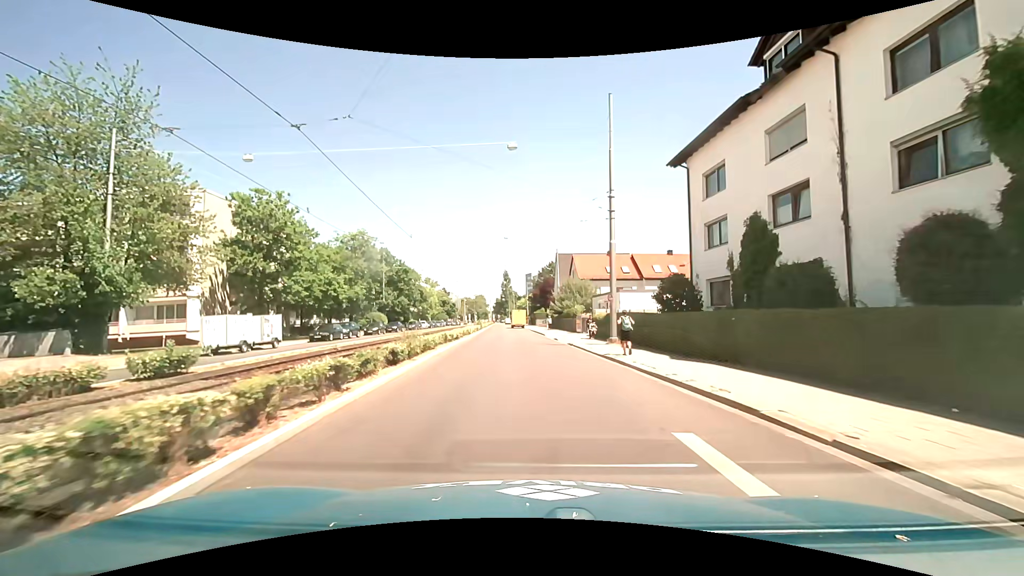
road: tertiary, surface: asphalt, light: Day
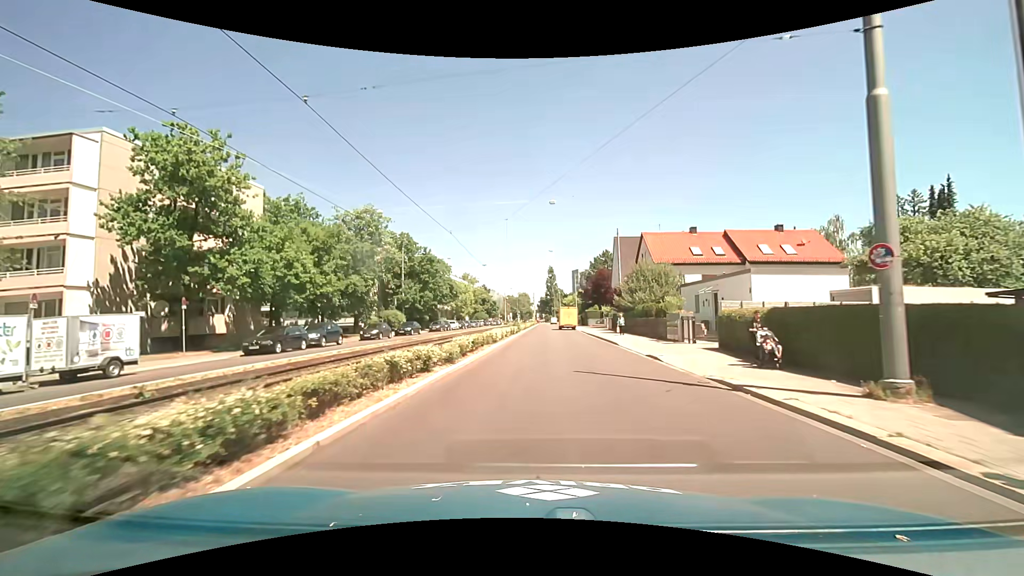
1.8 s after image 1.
(-0.8, +16.3) m; -6°
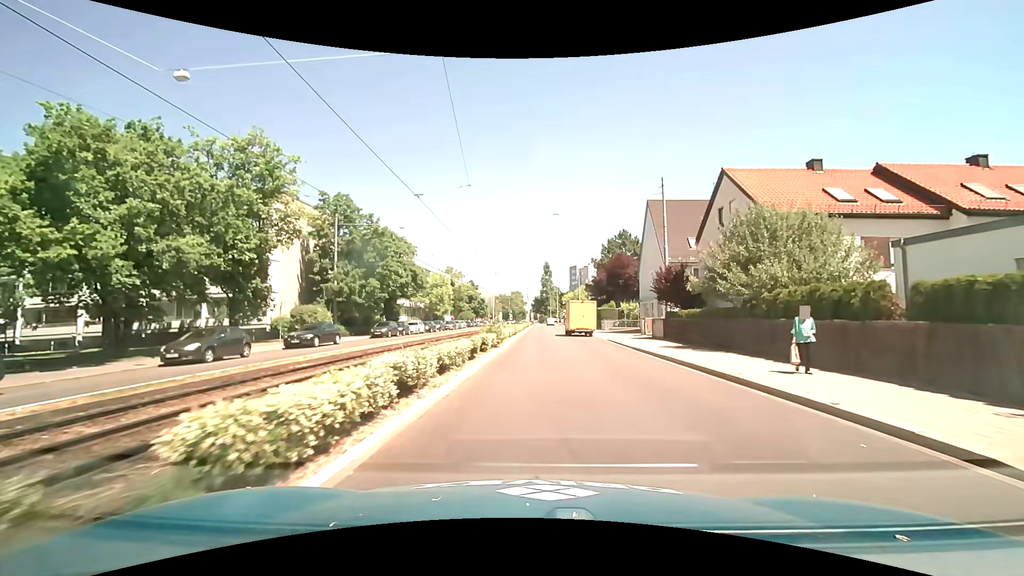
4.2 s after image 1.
(+0.2, +22.2) m; +1°
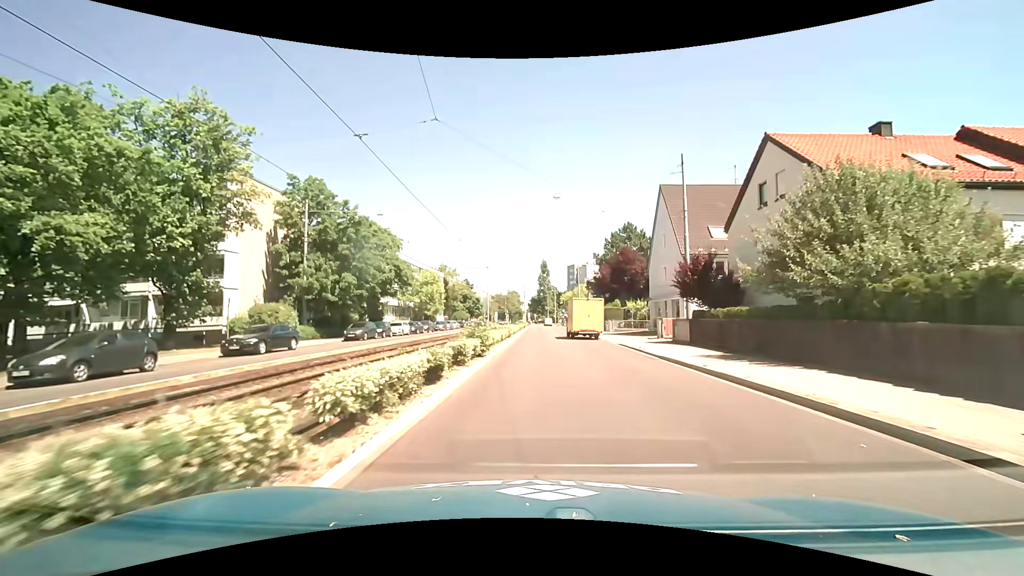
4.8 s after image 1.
(0.0, +5.7) m; +1°
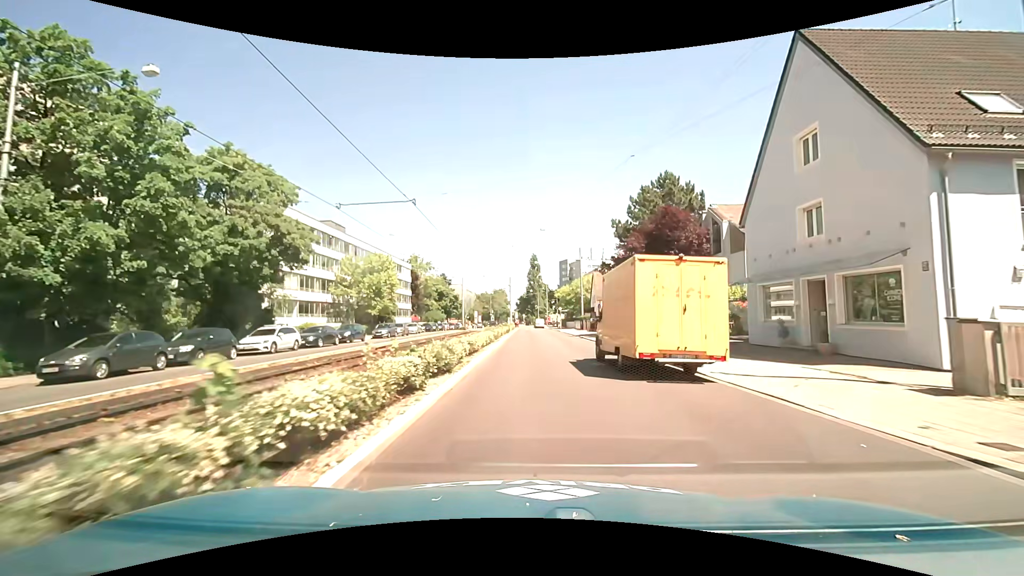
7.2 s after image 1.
(+0.3, +23.0) m; +1°
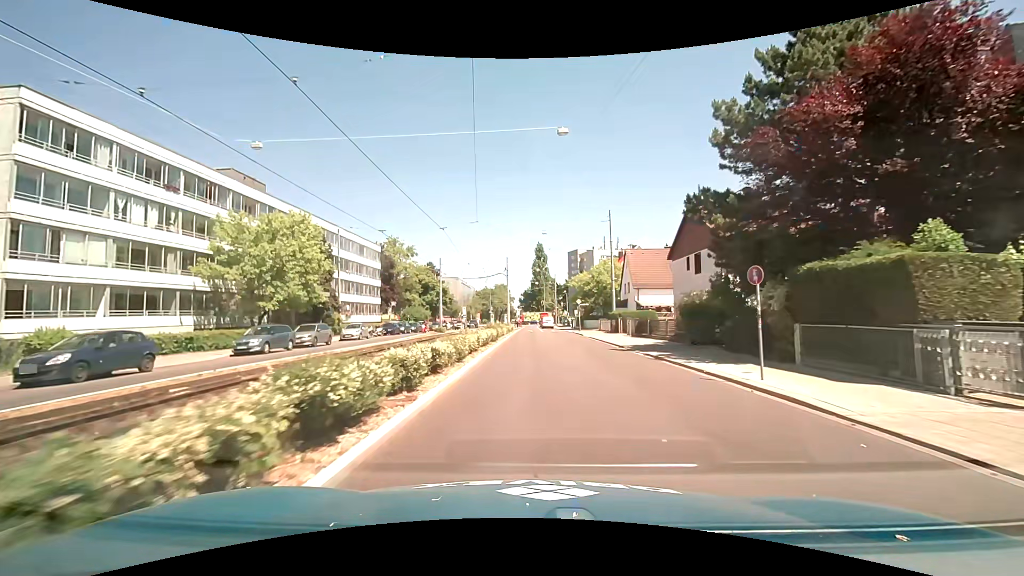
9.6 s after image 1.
(+0.1, +23.5) m; 0°
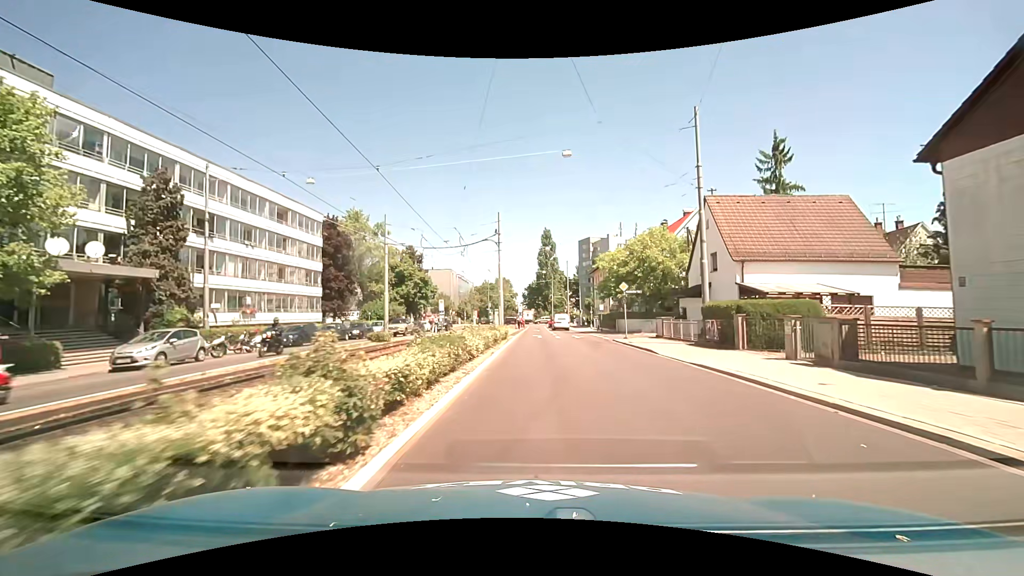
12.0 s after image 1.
(-0.3, +23.4) m; -1°
